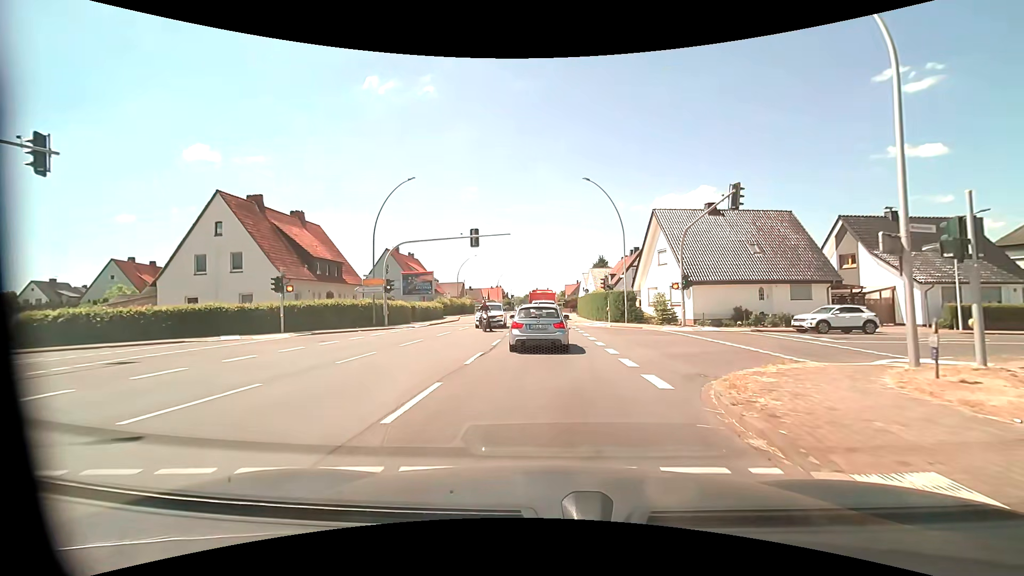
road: primary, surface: asphalt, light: Day
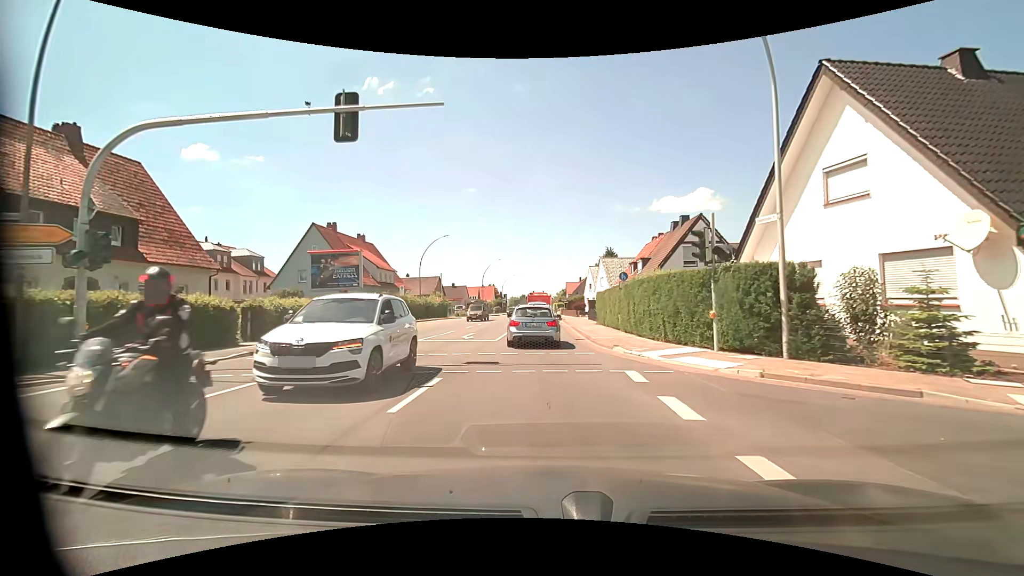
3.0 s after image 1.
(+0.2, +23.6) m; +1°
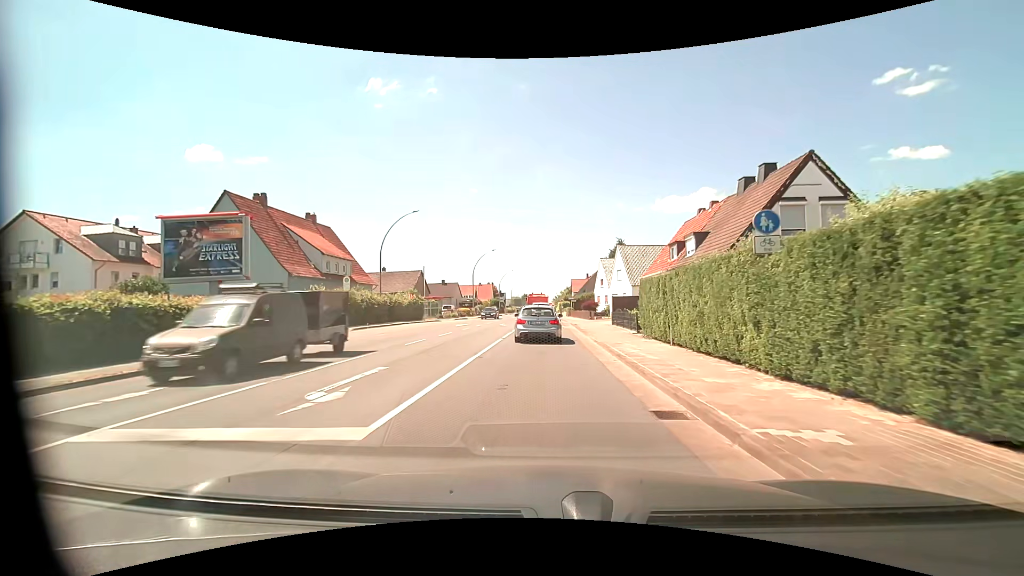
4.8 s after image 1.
(-0.1, +14.9) m; 0°
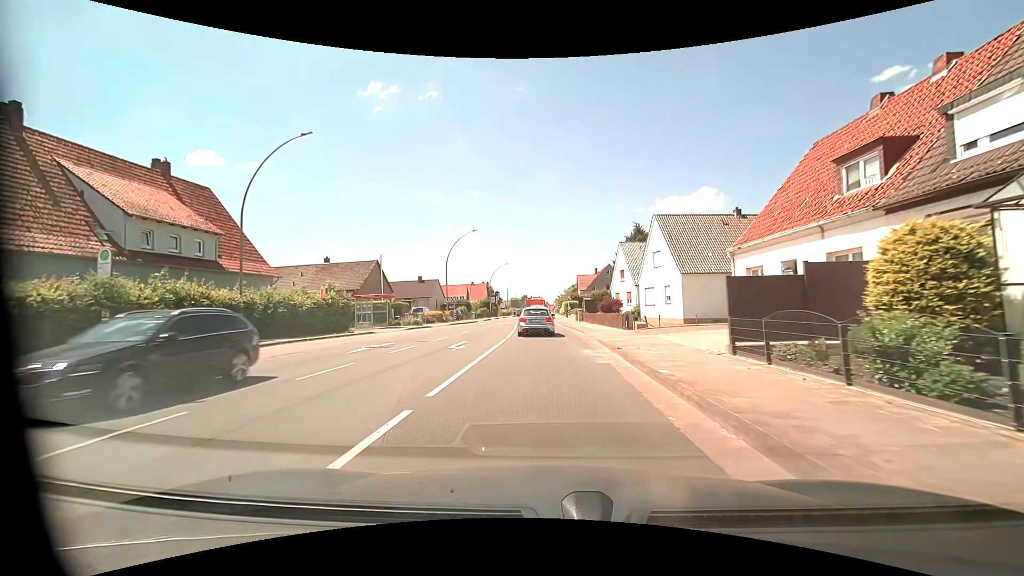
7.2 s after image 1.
(-0.1, +20.4) m; -1°
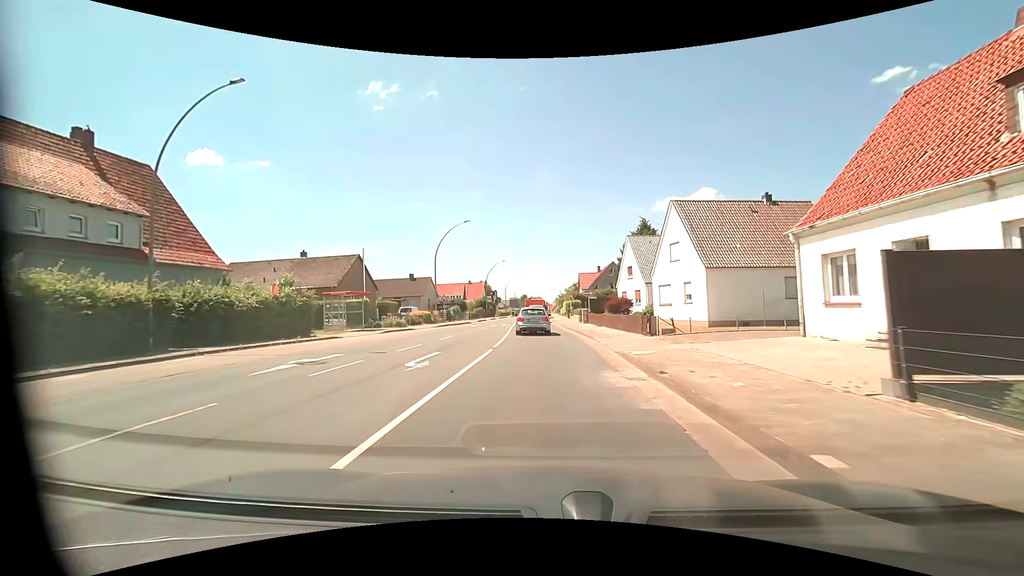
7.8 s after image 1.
(0.0, +5.5) m; 0°
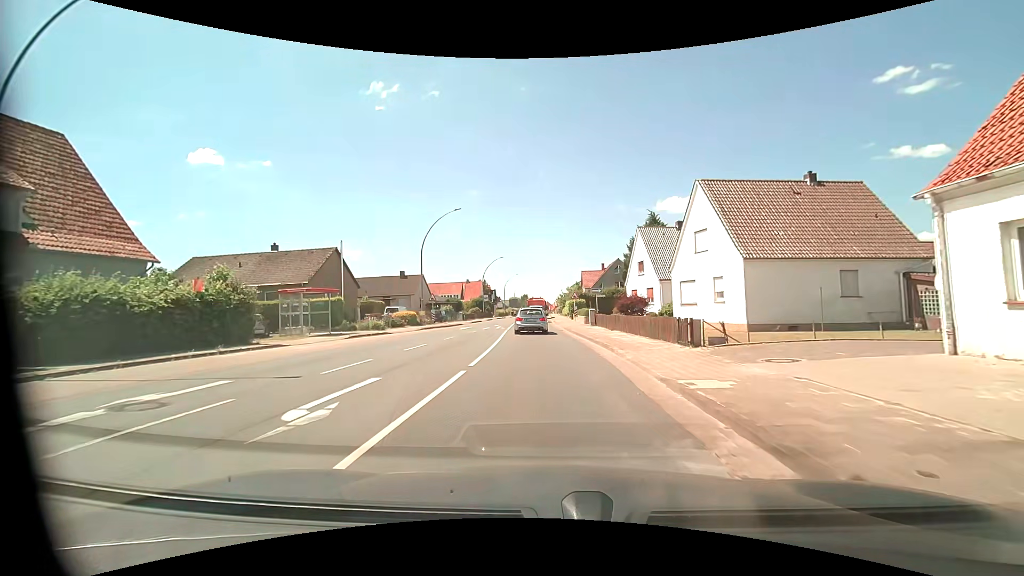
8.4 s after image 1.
(0.0, +5.8) m; -1°
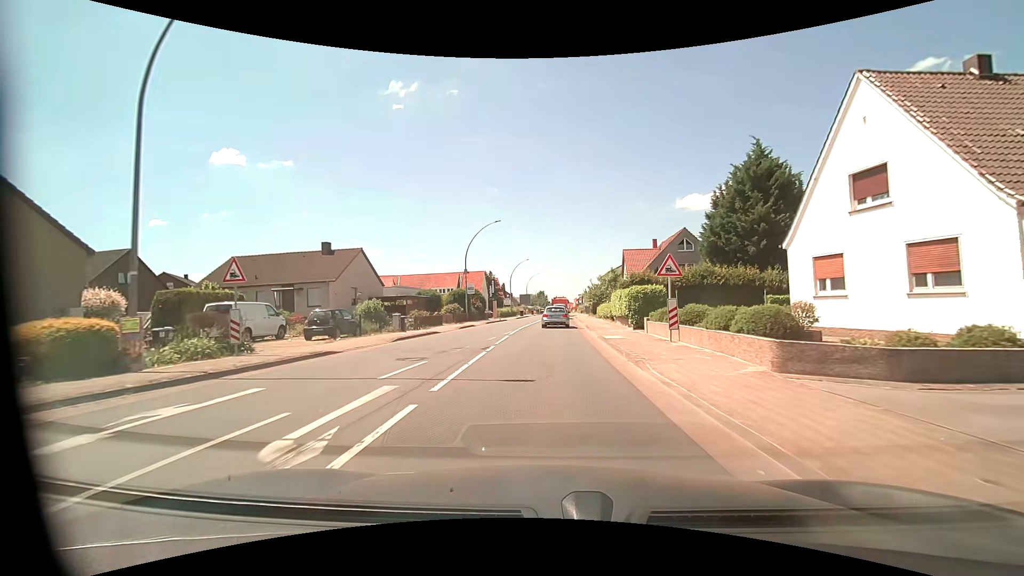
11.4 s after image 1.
(-0.3, +31.7) m; -2°
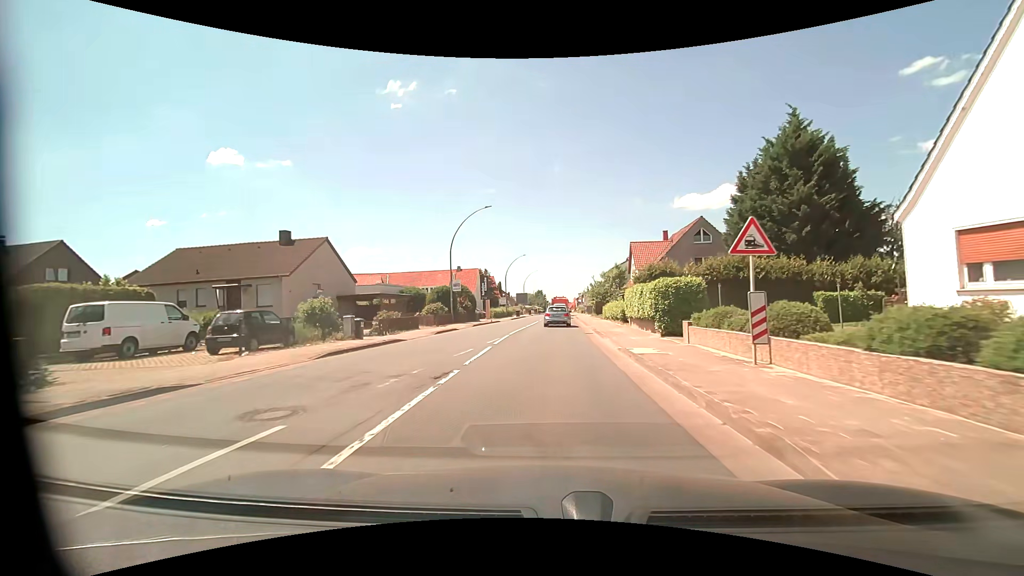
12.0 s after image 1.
(0.0, +6.7) m; 0°
(0, +10) (0, +20) (+1, +30) (+1, +40) (+1, +50) (+2, +60) (+2, +70) (+2, +80) (+3, +90) (+3, +100) m
